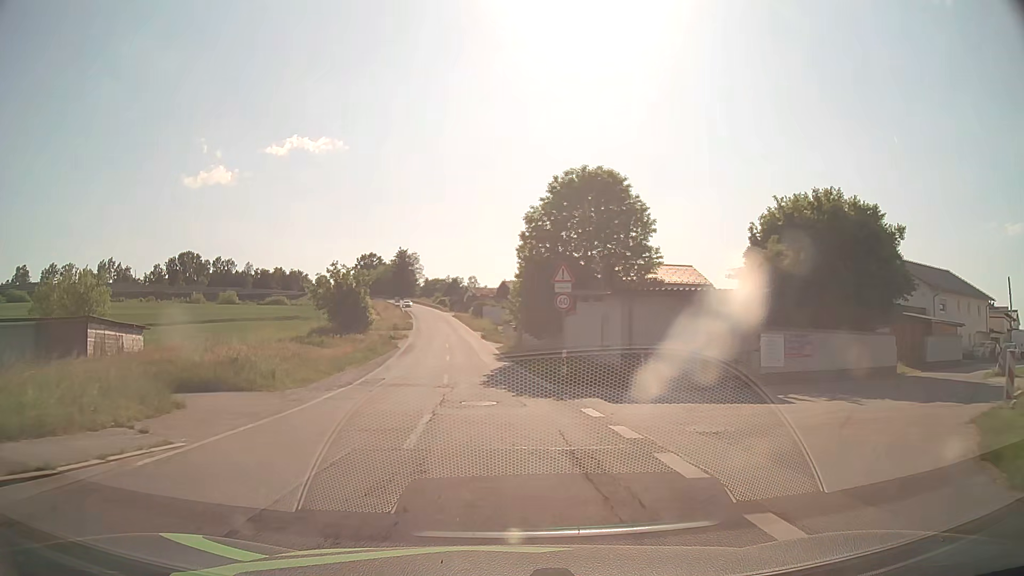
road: tertiary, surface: asphalt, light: Day
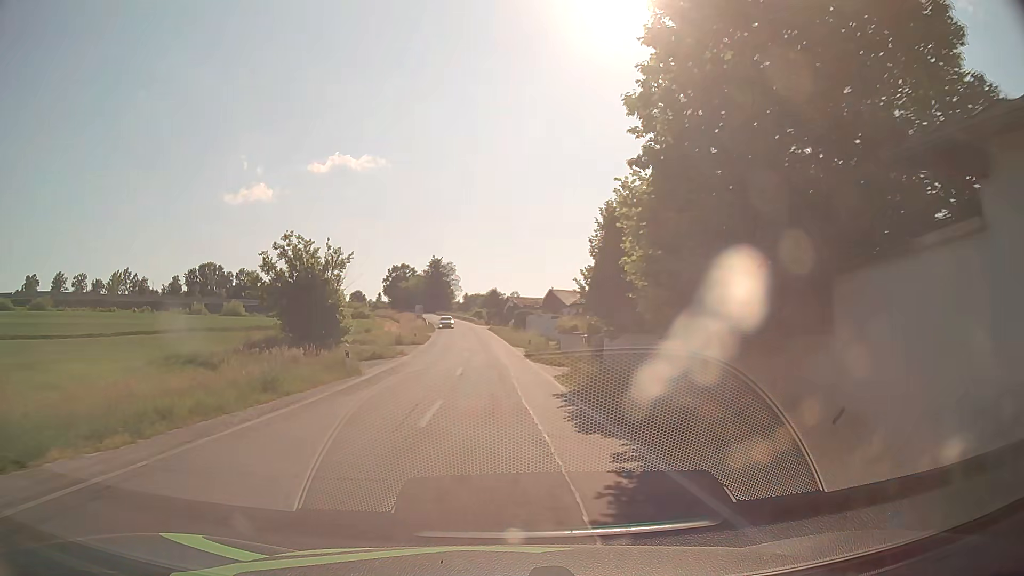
(-0.8, +22.8) m; -4°
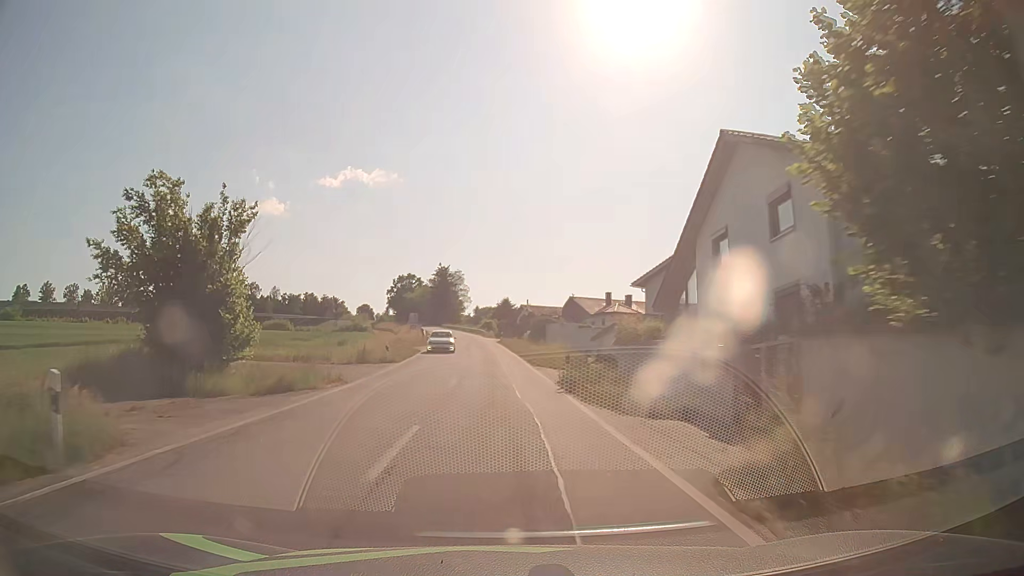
(-0.2, +16.2) m; -1°
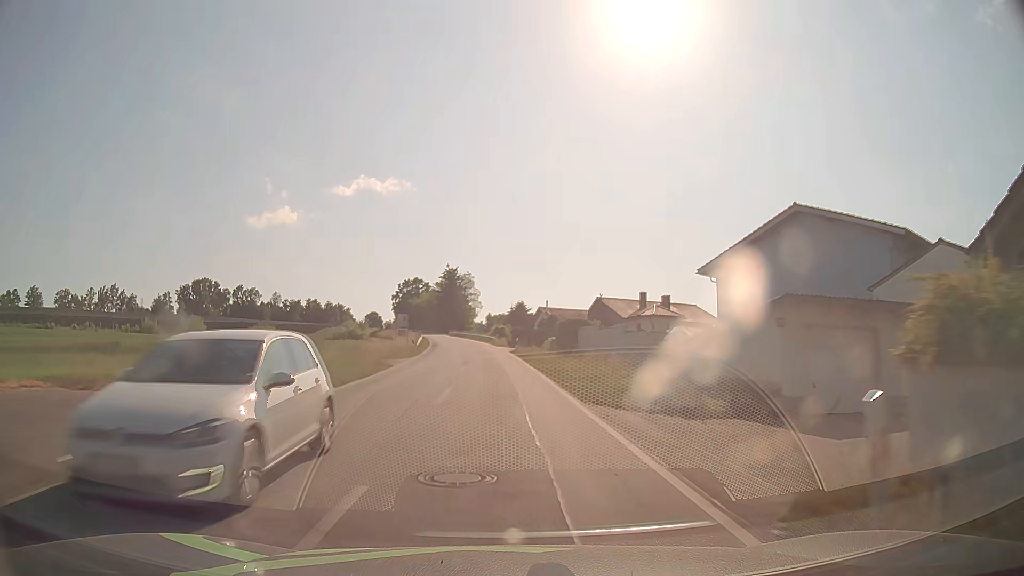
(-0.2, +16.5) m; -1°
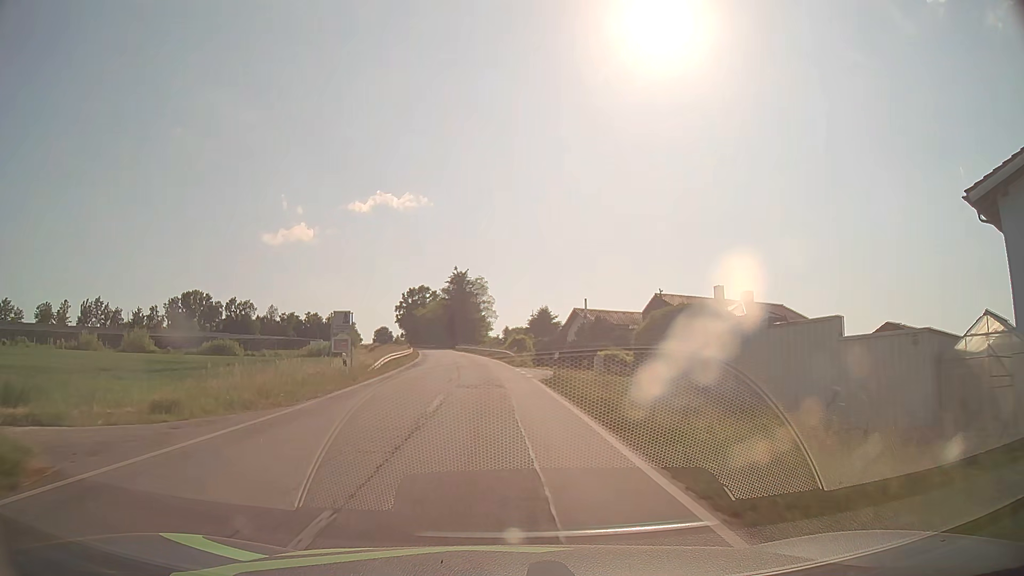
(-0.3, +25.4) m; -2°
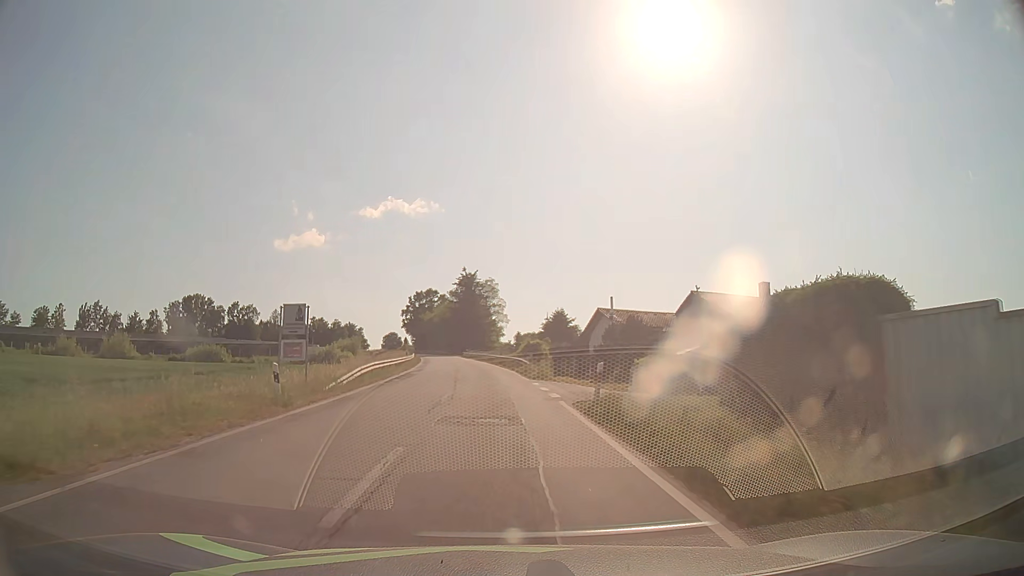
(-0.1, +8.6) m; -1°
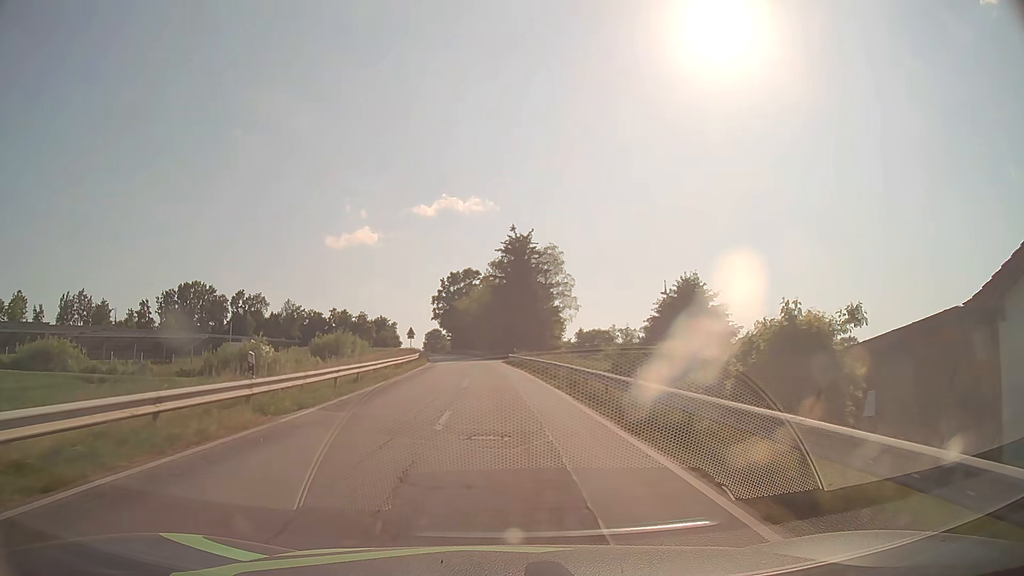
(-2.1, +43.8) m; -5°
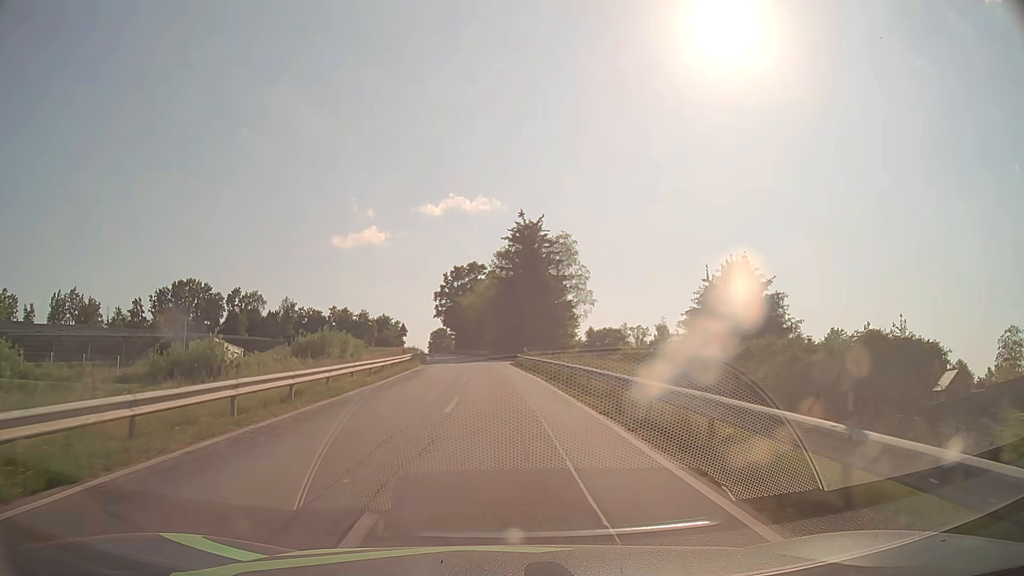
(0.0, +8.9) m; -1°
(0, +10) (0, +20) (0, +30) (-1, +40) (-2, +50) (-3, +60) (-4, +70) (-5, +80) (-6, +90) (-7, +100) m
